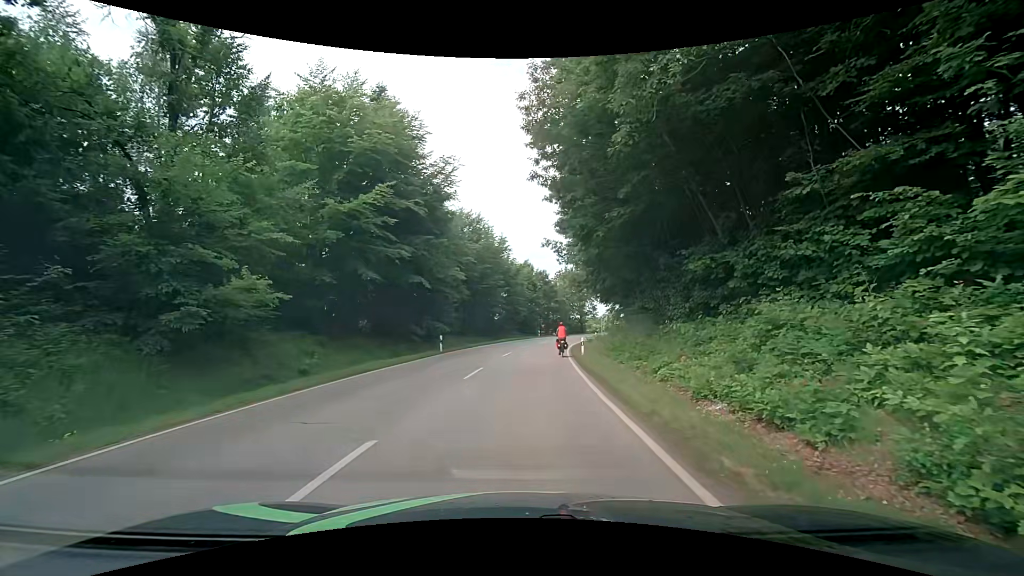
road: secondary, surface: asphalt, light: Day
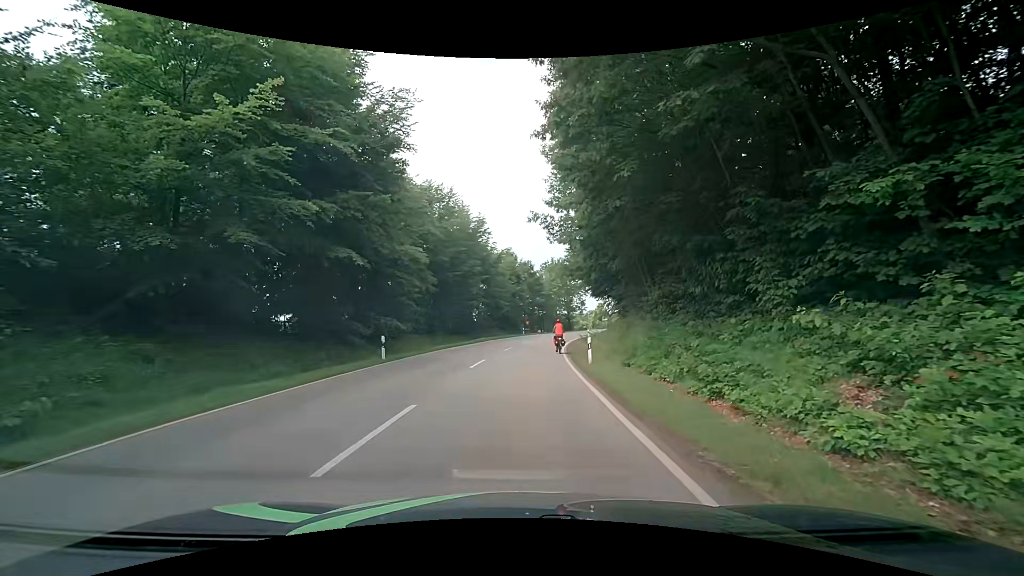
(+0.3, +9.2) m; +3°
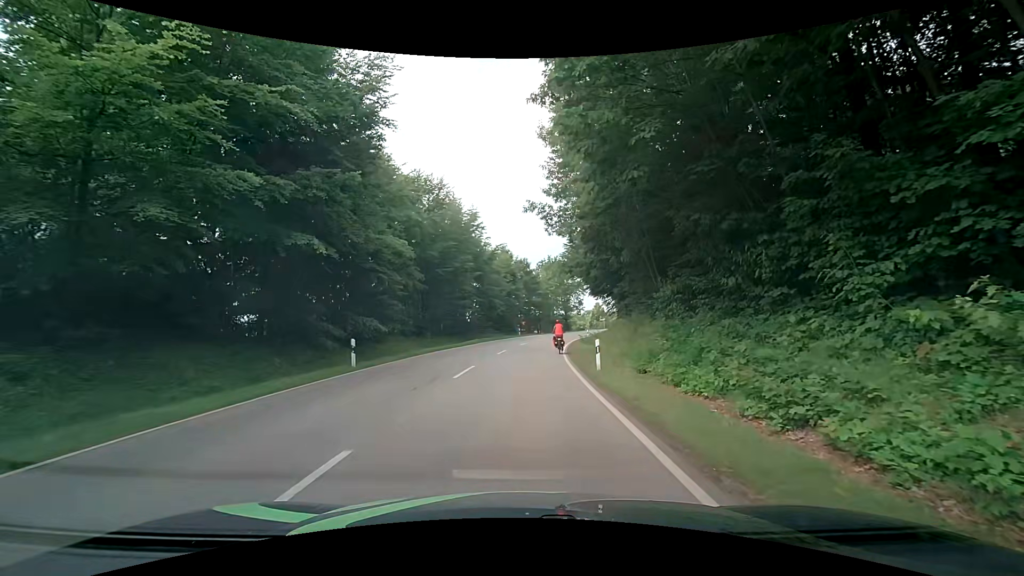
(0.0, +3.1) m; -1°
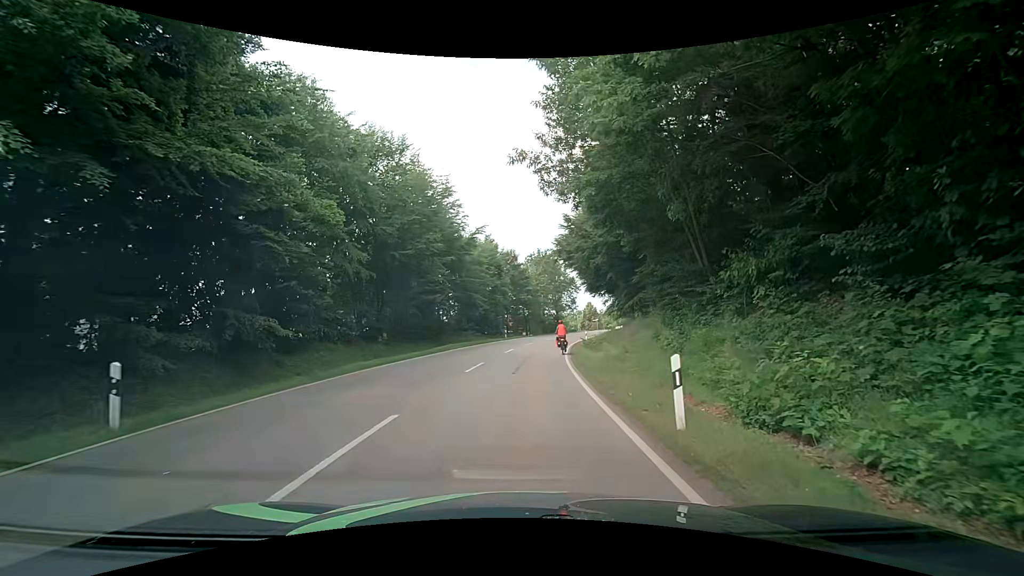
(+0.3, +9.6) m; +3°
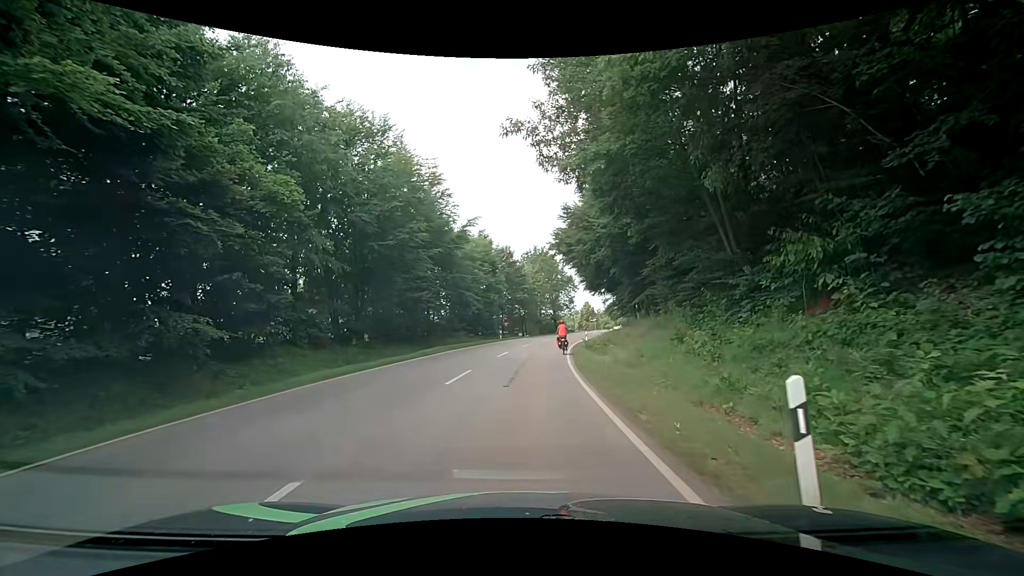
(0.0, +3.3) m; +2°
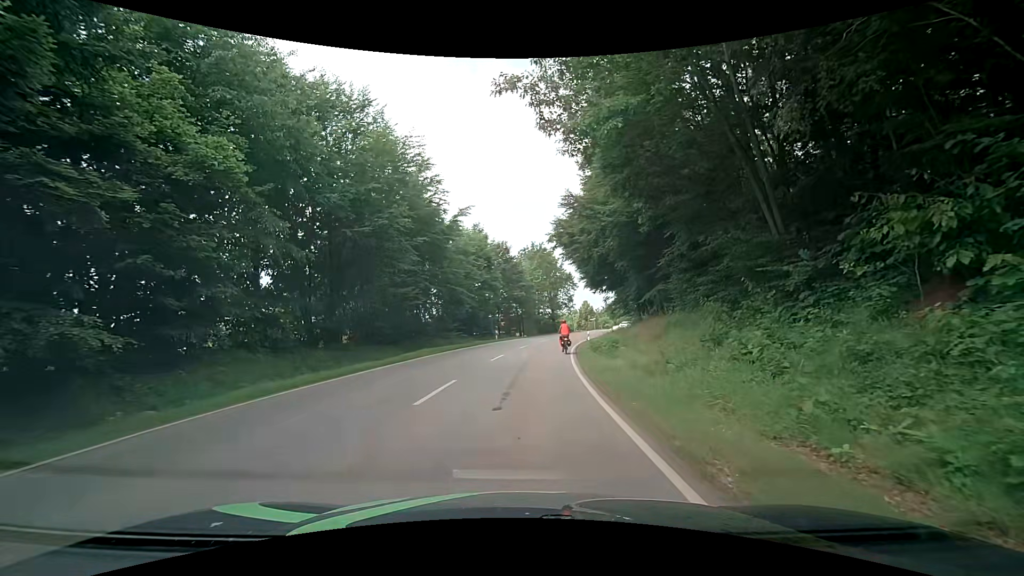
(-0.1, +3.4) m; 0°
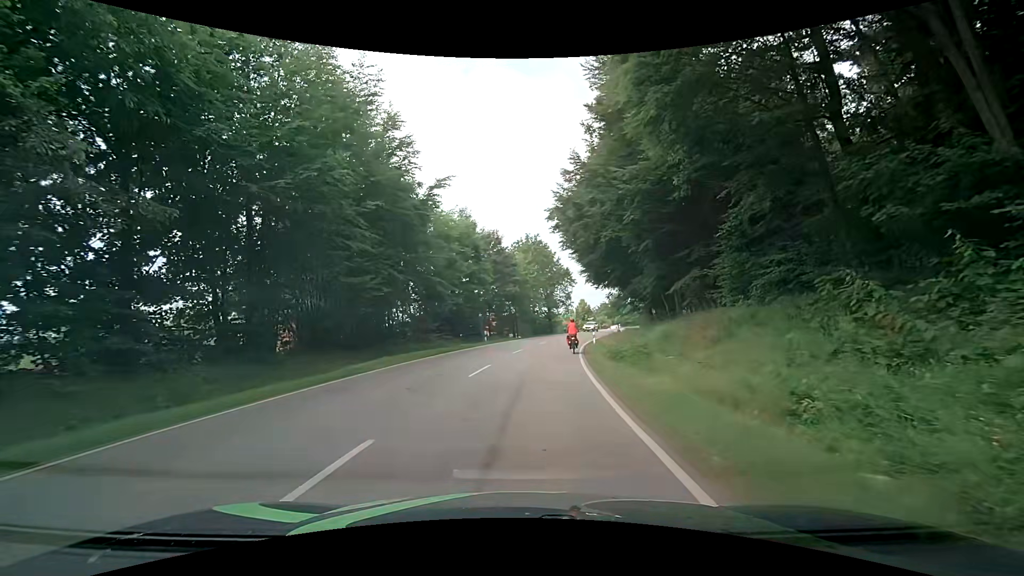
(-0.1, +6.9) m; -1°
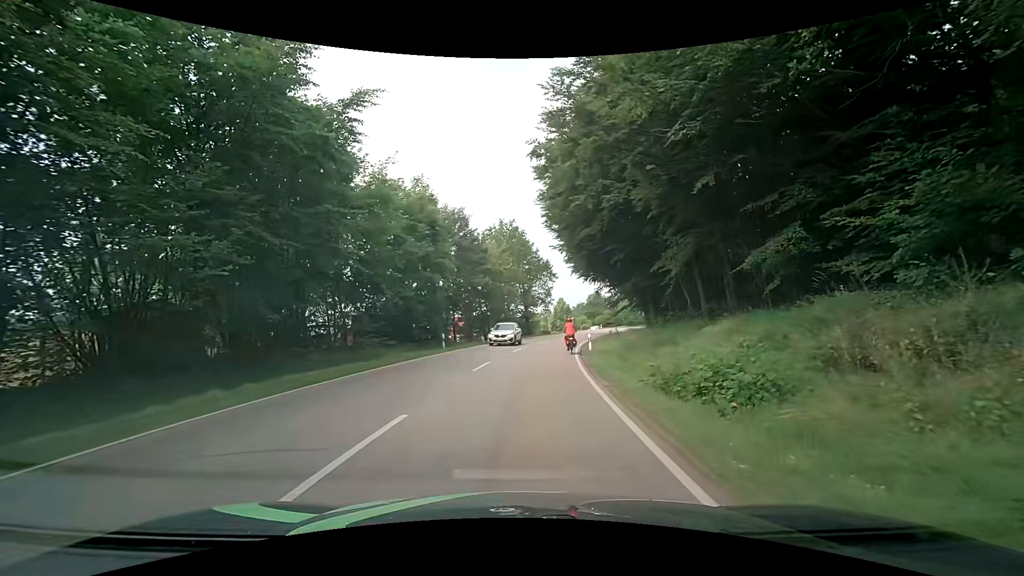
(+0.4, +10.0) m; +4°
(0, +10) (+1, +20) (+2, +30) (+3, +40) (+5, +50) (+7, +59) (+10, +69) (+13, +78) (+17, +88) (+21, +97) m
